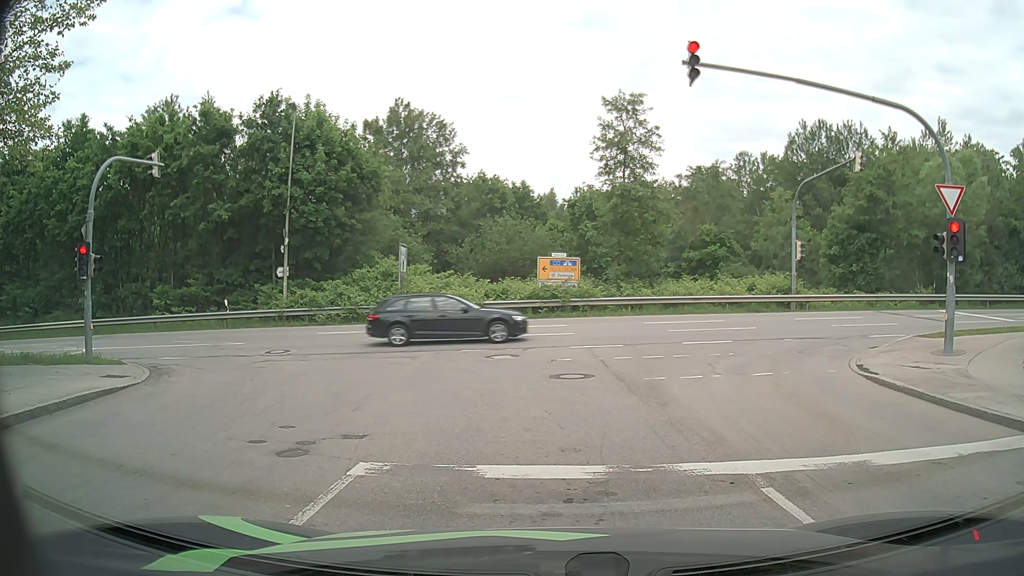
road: residential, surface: asphalt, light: Day
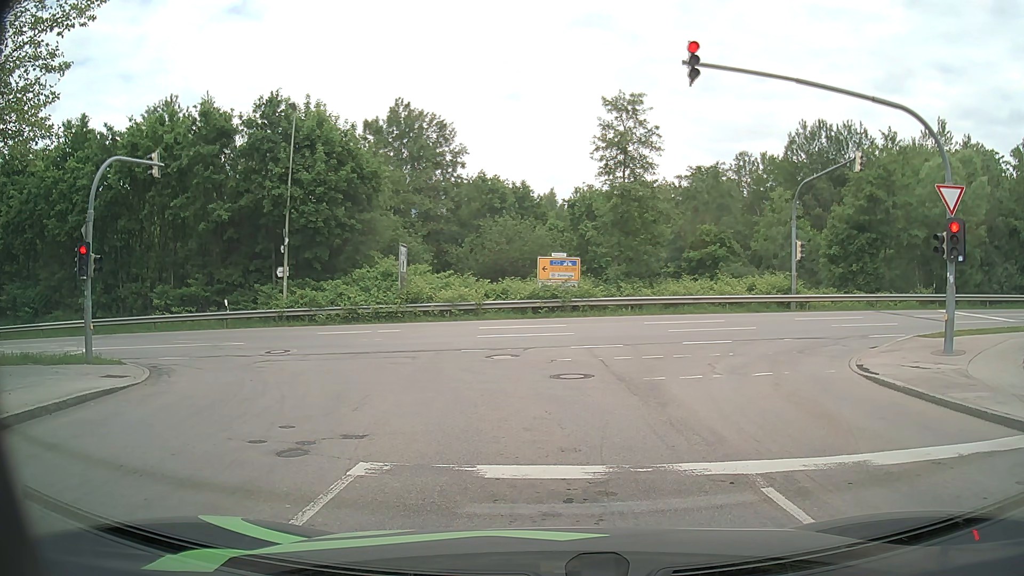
(0.0, 0.0) m; 0°
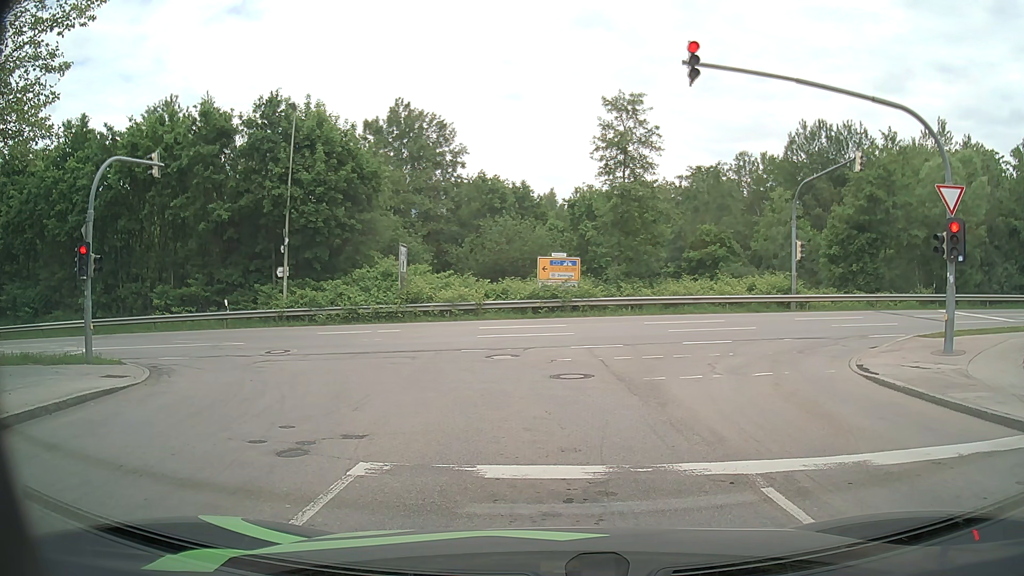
(0.0, 0.0) m; 0°
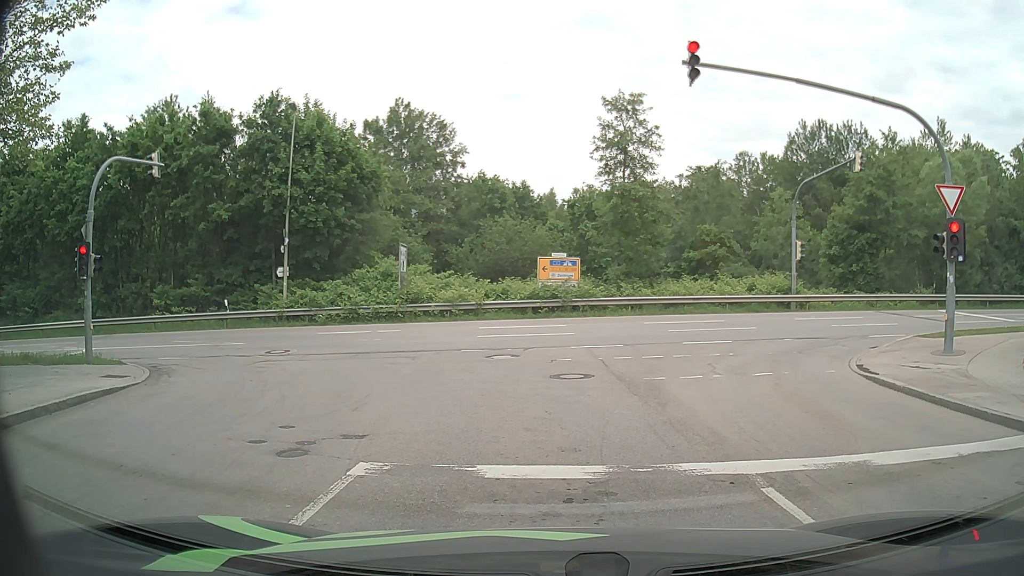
(0.0, 0.0) m; 0°
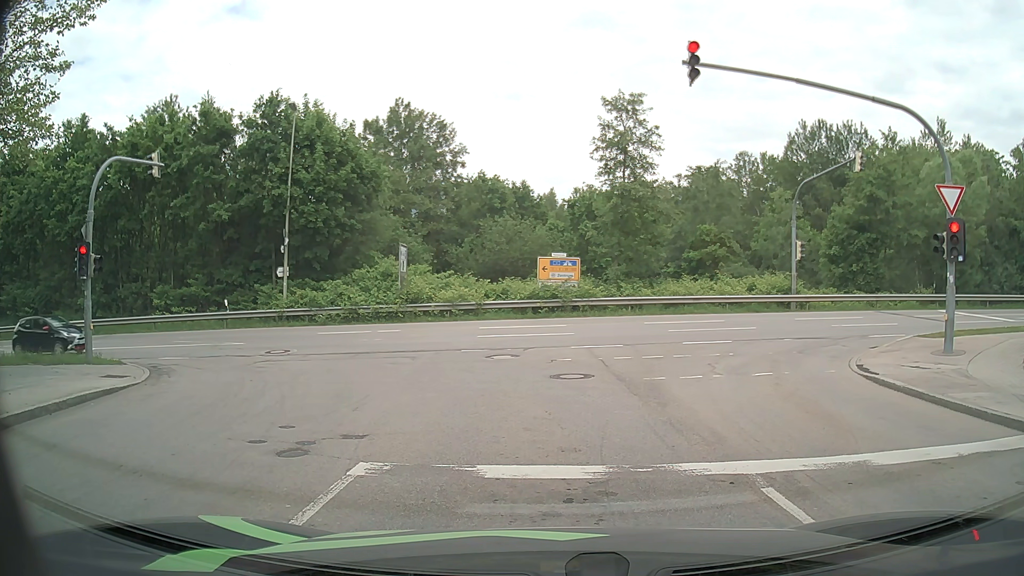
(0.0, 0.0) m; 0°
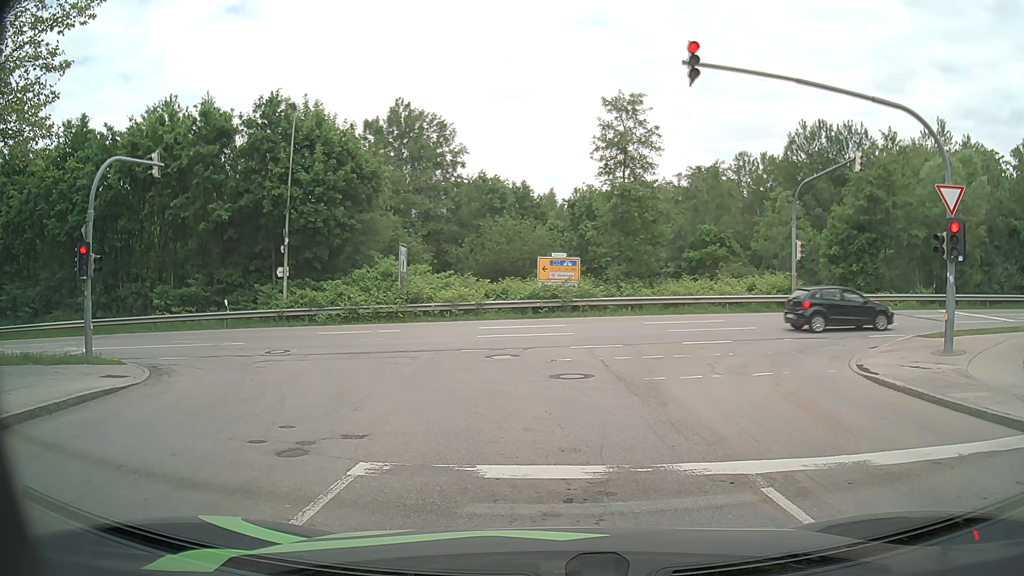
(0.0, 0.0) m; 0°
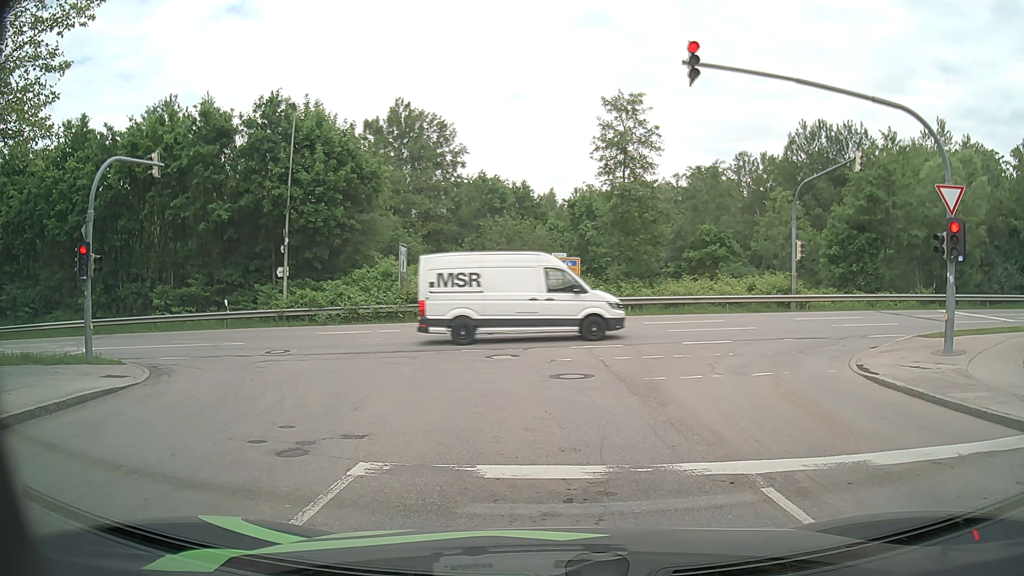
(0.0, 0.0) m; 0°
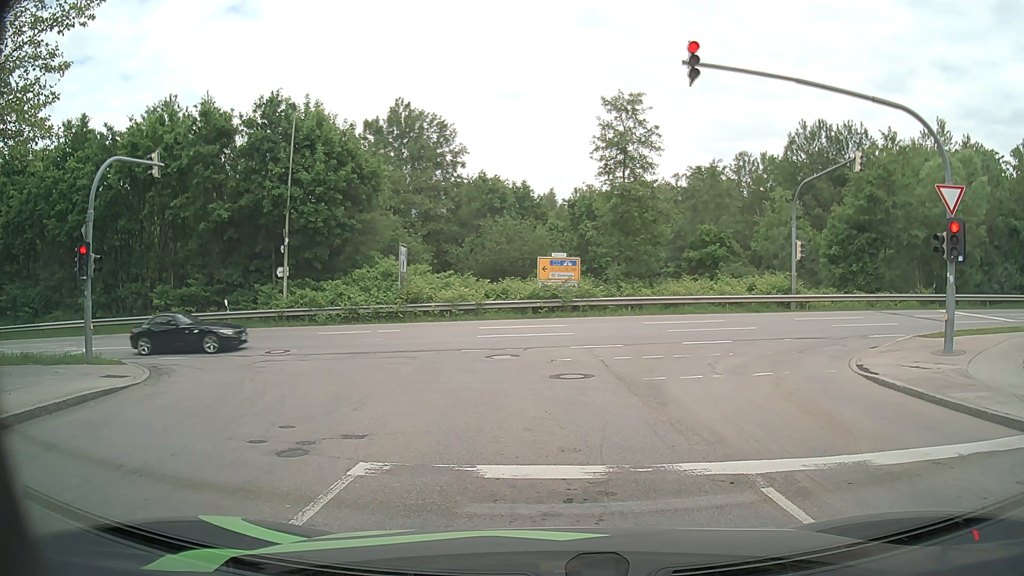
(0.0, 0.0) m; 0°
